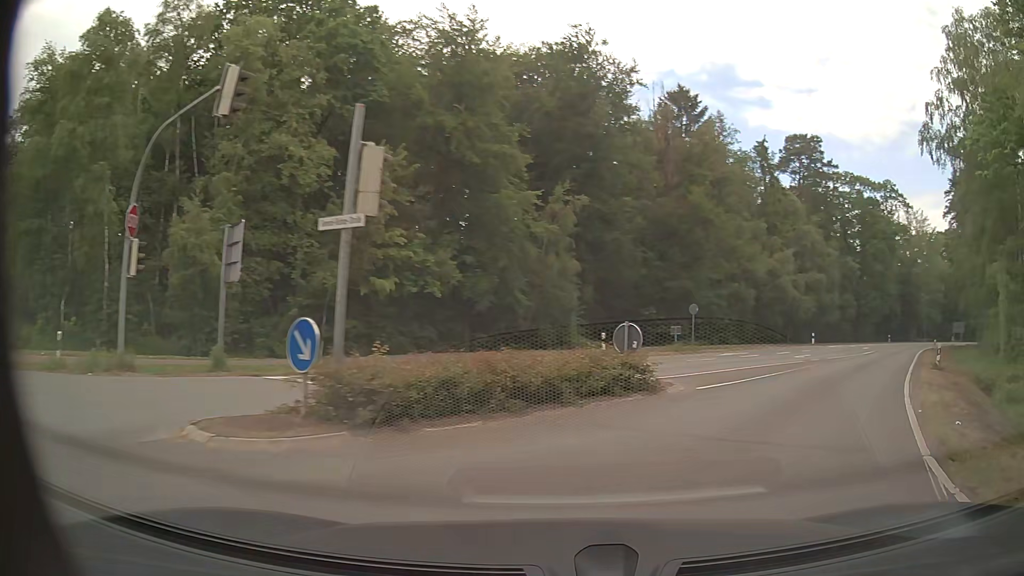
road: unclassified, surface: asphalt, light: Day
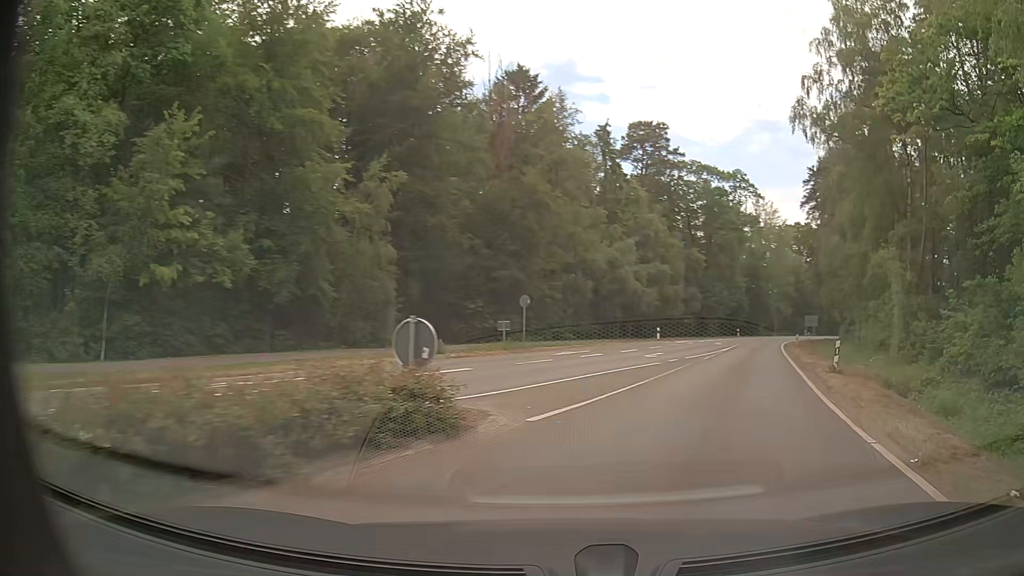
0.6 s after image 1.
(+0.6, +5.0) m; +13°
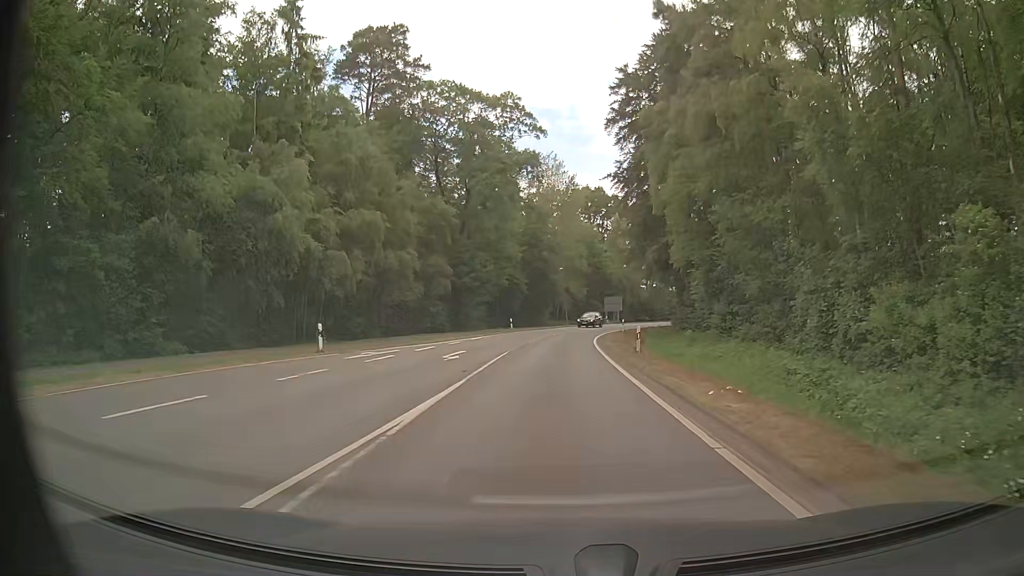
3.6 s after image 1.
(+9.0, +30.2) m; +20°
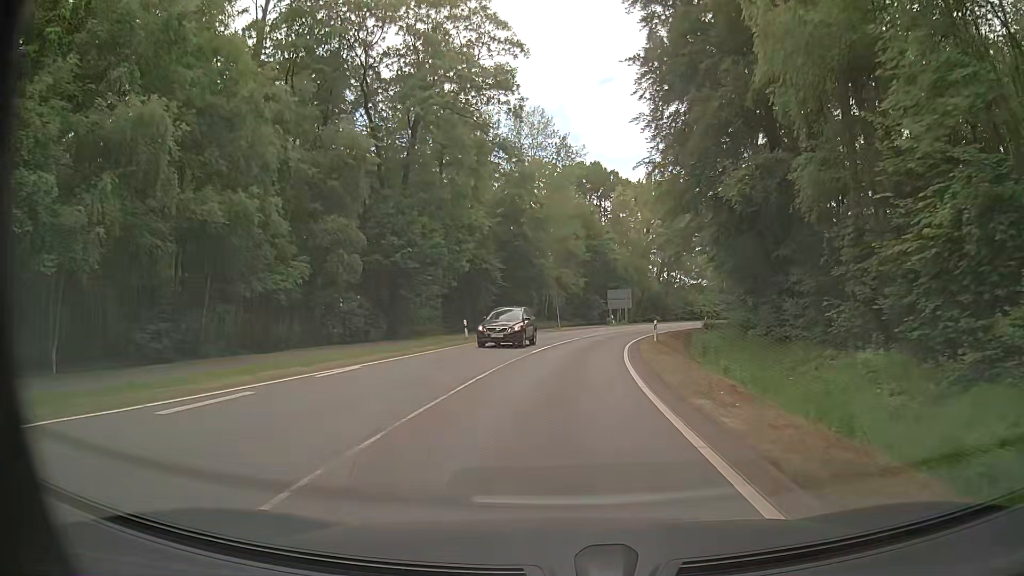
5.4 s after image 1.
(+0.1, +23.9) m; 0°
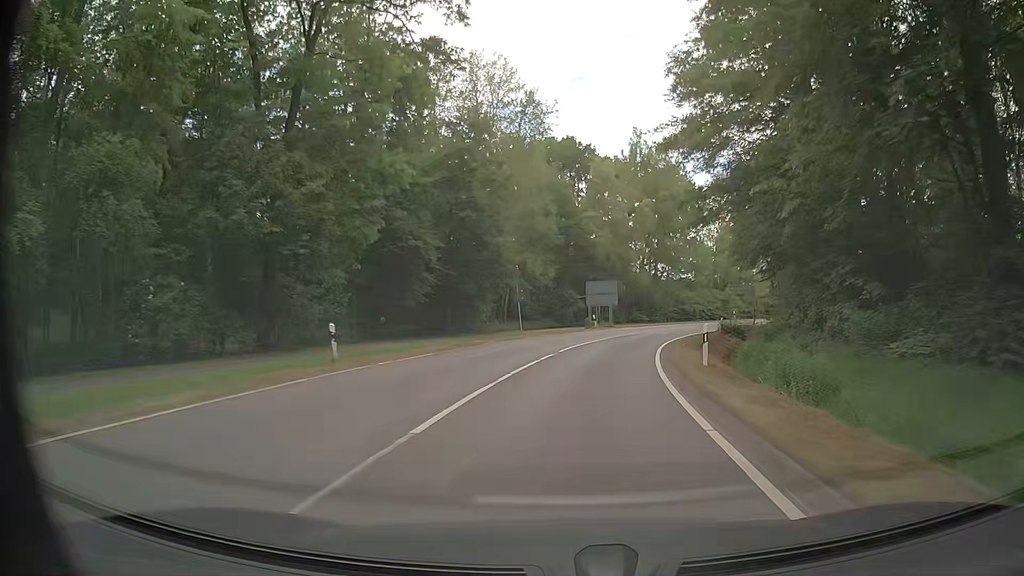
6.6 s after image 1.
(+0.5, +16.9) m; +3°
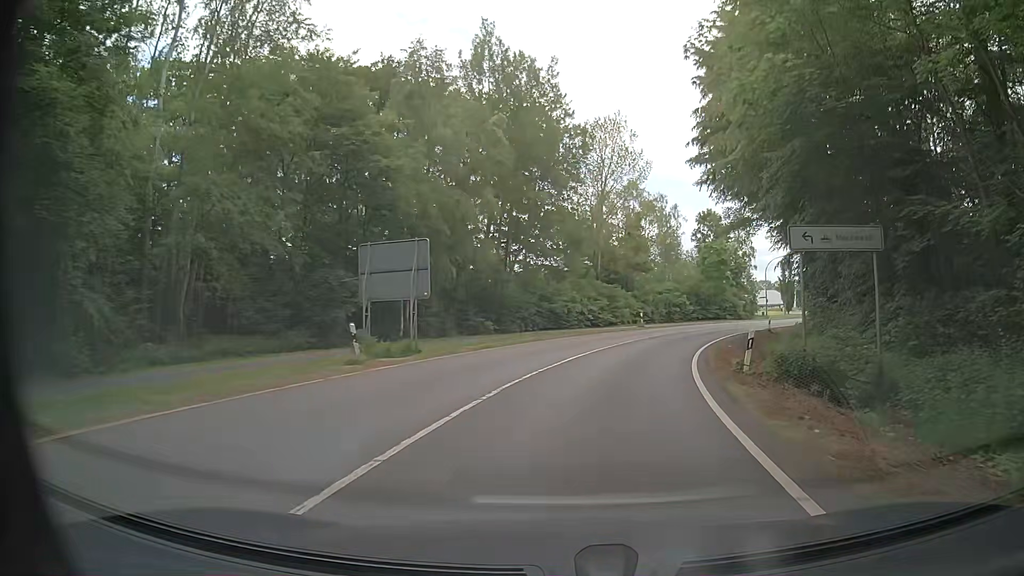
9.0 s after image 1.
(+3.6, +32.2) m; +14°
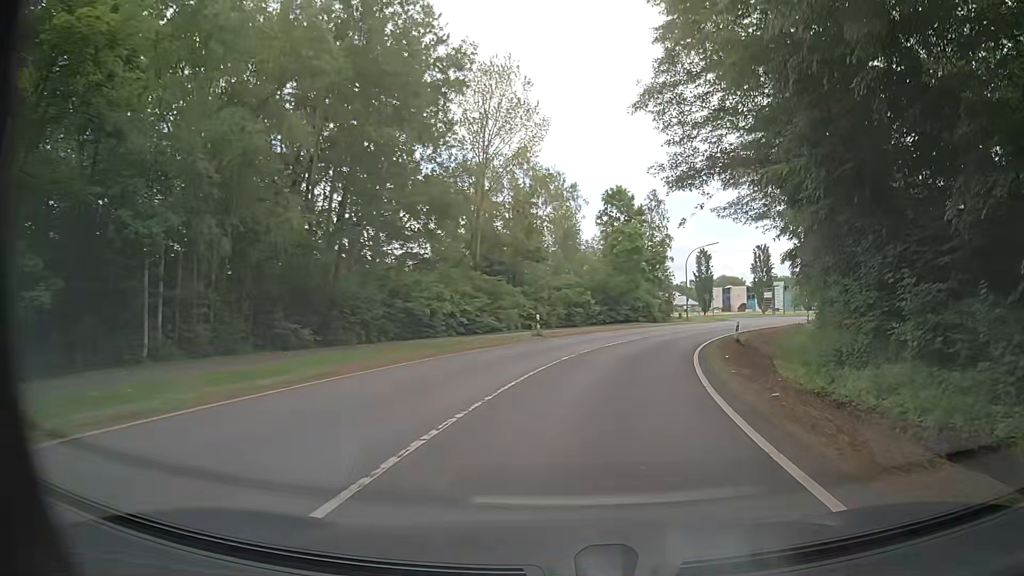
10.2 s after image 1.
(+1.3, +16.1) m; +9°
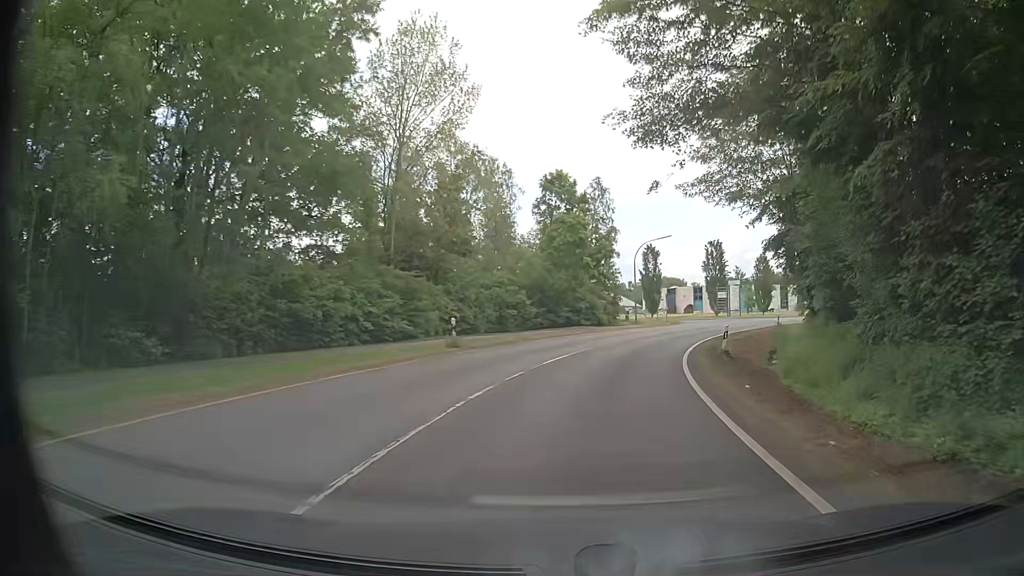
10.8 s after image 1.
(+0.5, +8.1) m; +6°
(0, +10) (+2, +20) (+4, +30) (+7, +39) (+12, +48) (+17, +57) (+23, +65) (+30, +72) (+37, +79) (+45, +85) m
